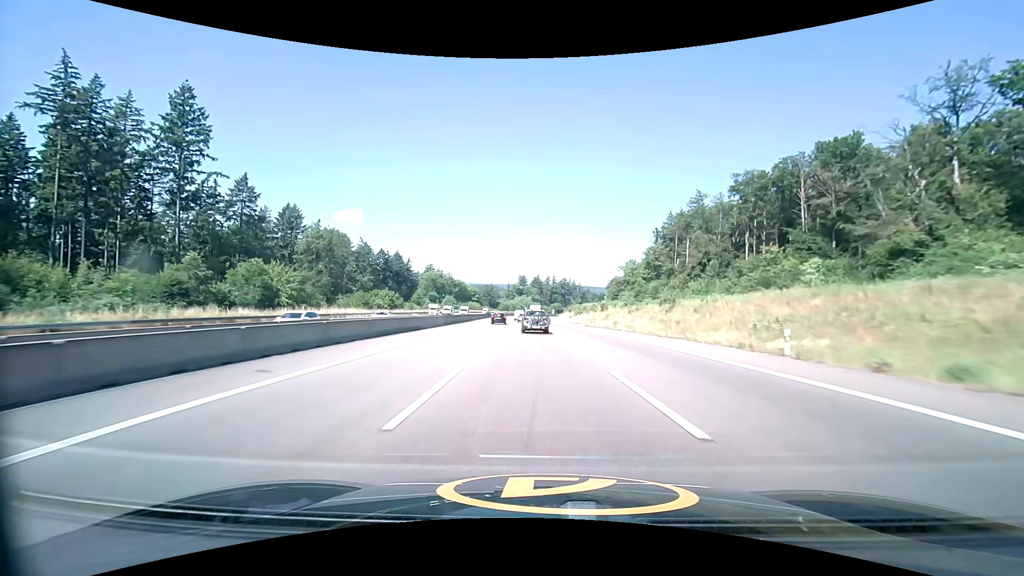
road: motorway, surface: asphalt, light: Day
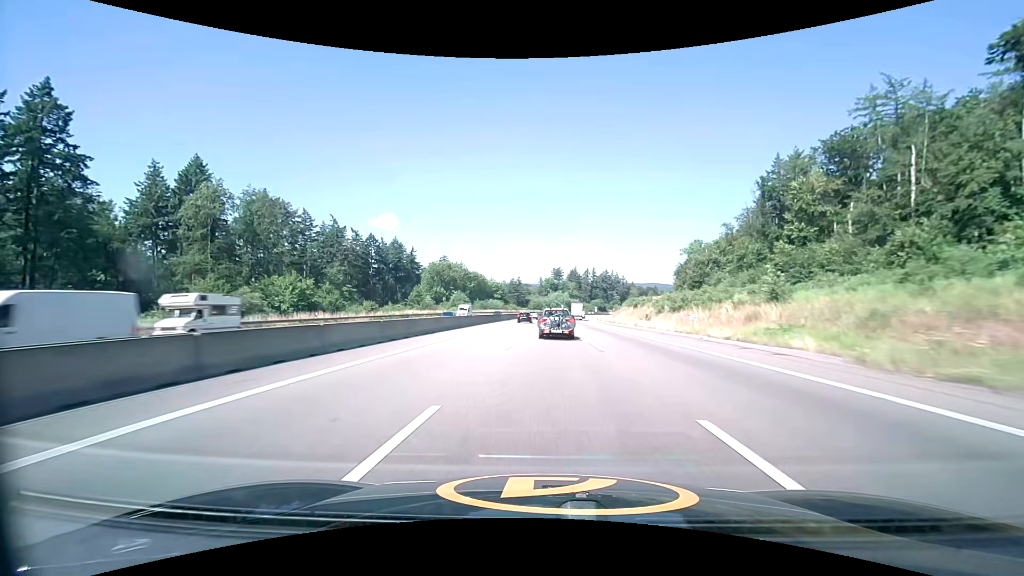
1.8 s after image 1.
(-2.1, +58.5) m; -4°
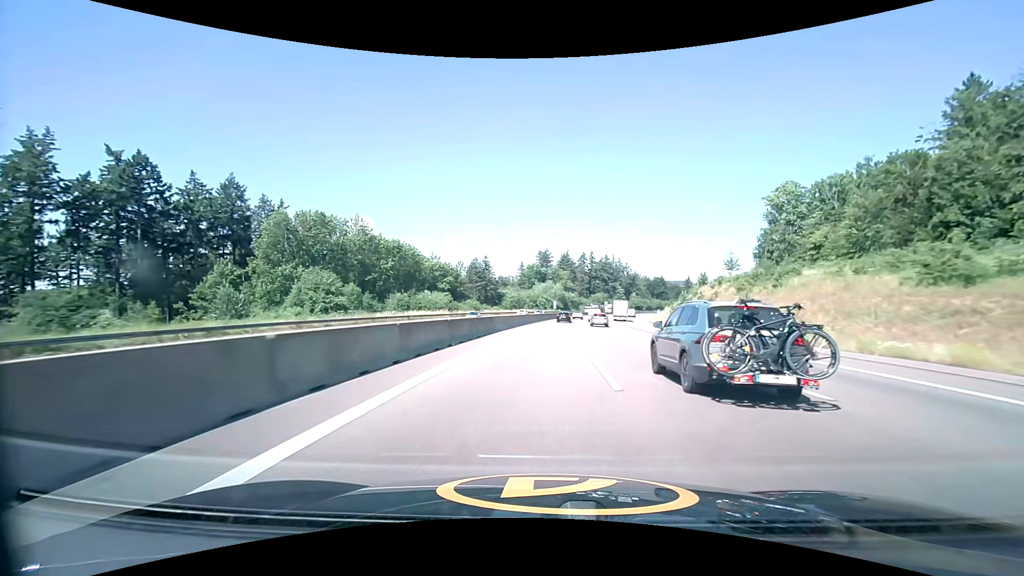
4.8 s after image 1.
(-0.3, +99.0) m; +1°
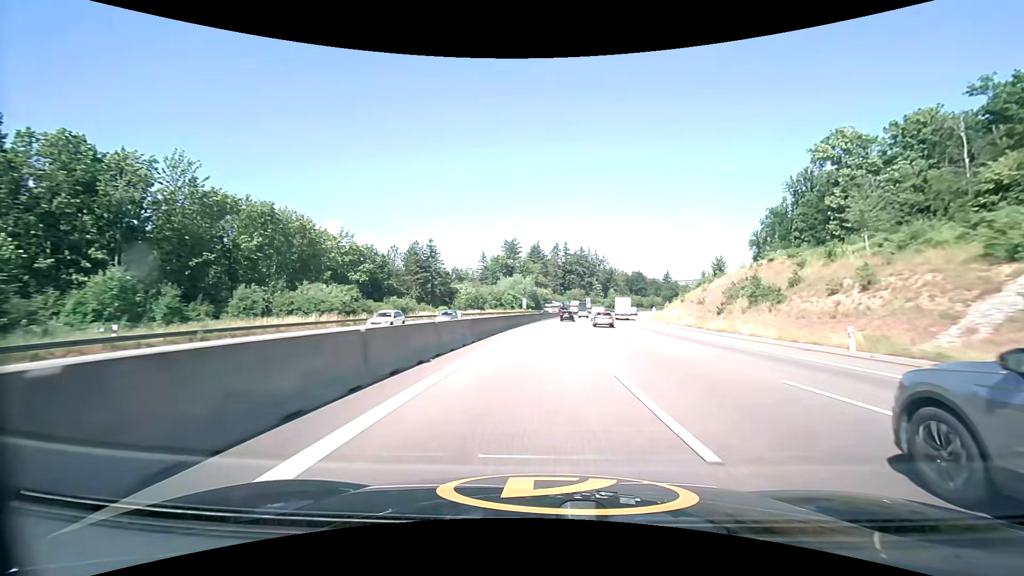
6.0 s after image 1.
(+1.3, +39.7) m; +4°
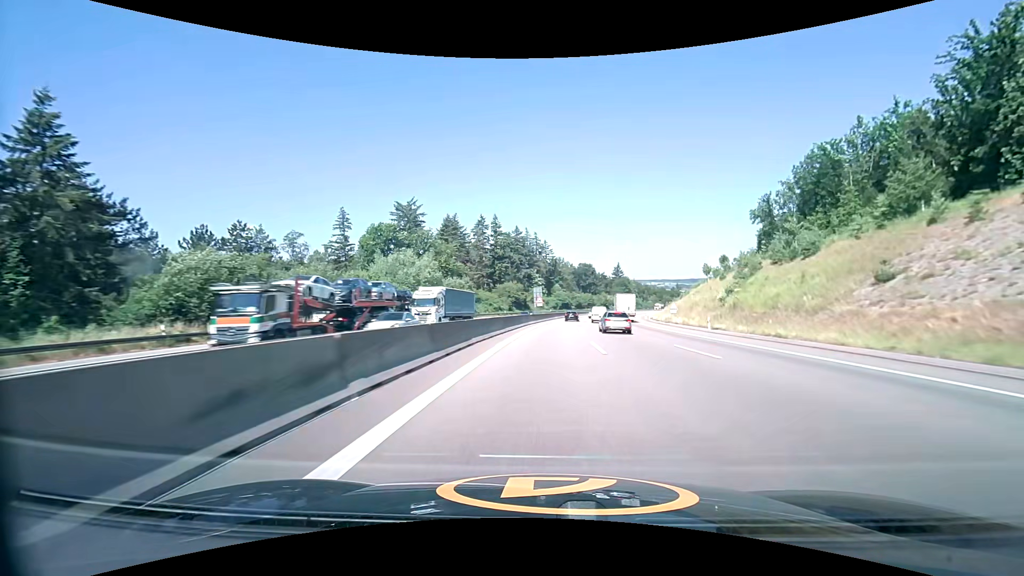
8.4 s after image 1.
(+5.0, +78.8) m; +8°
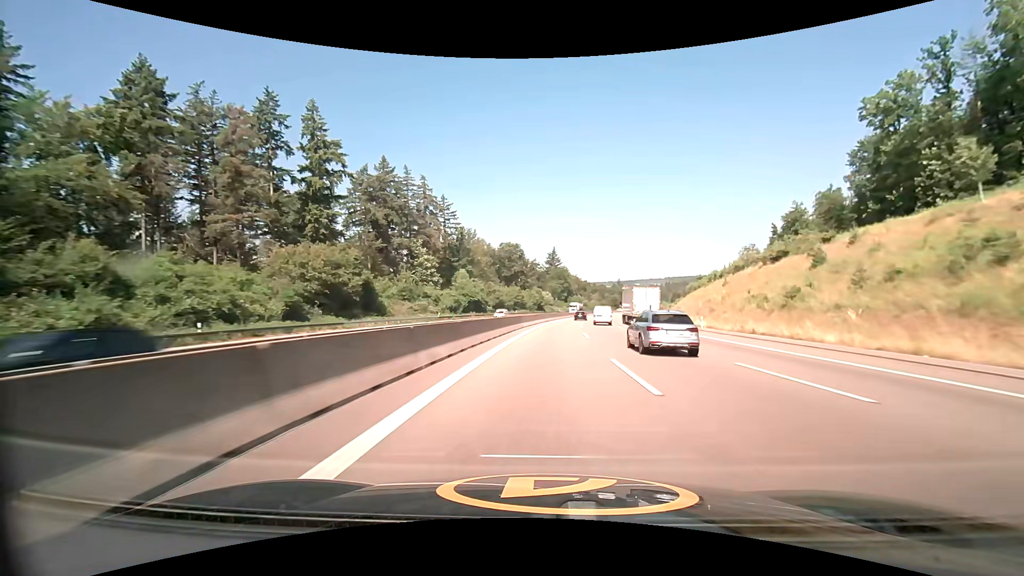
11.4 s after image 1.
(+7.9, +96.9) m; +9°
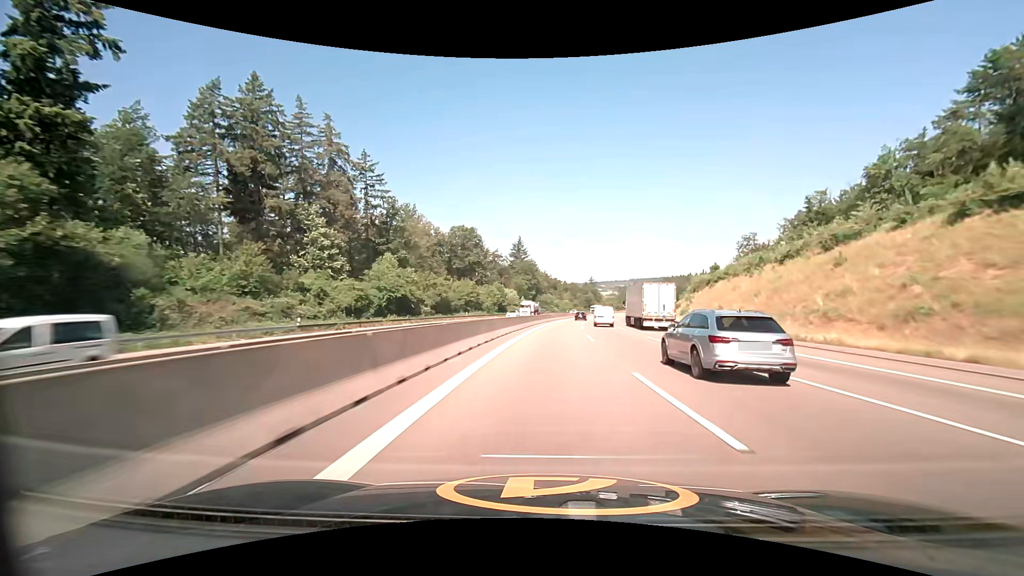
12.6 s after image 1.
(+1.3, +39.0) m; +4°
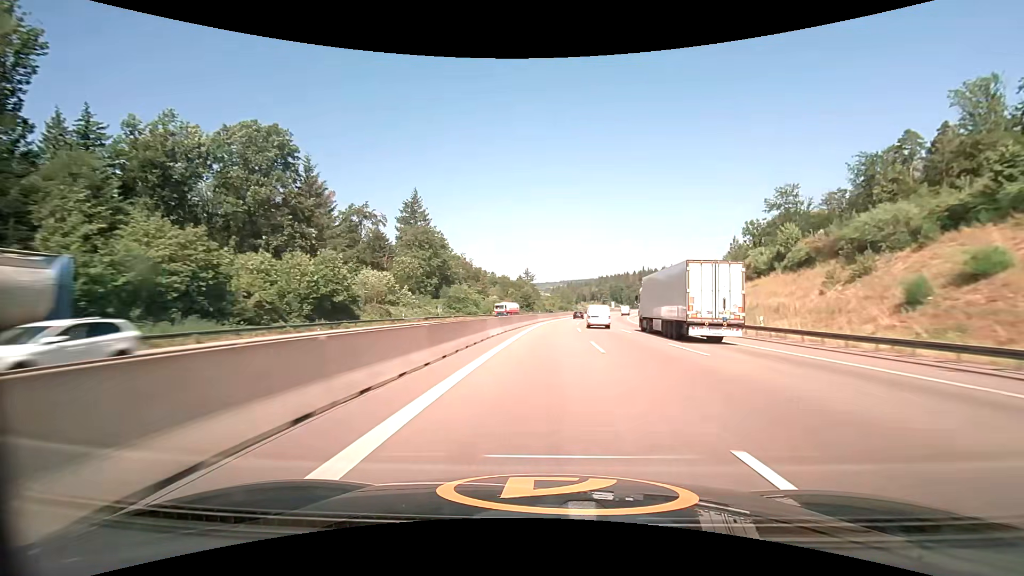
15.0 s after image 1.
(+5.4, +78.4) m; +8°
(0, +10) (0, +20) (+1, +30) (+1, +40) (+2, +50) (+3, +60) (+4, +70) (+5, +80) (+6, +90) (+8, +100) m
